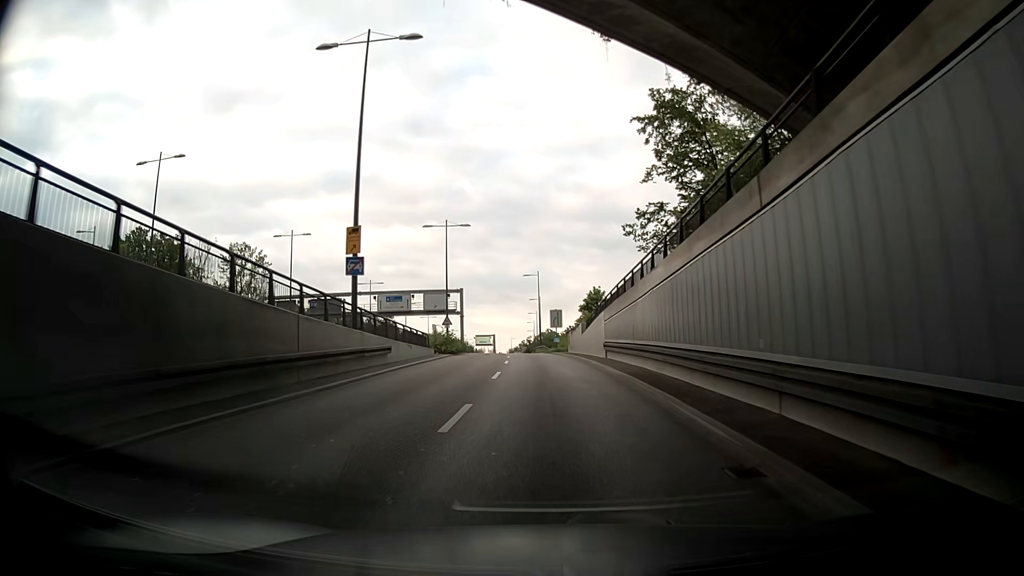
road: motorway_link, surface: asphalt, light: Day
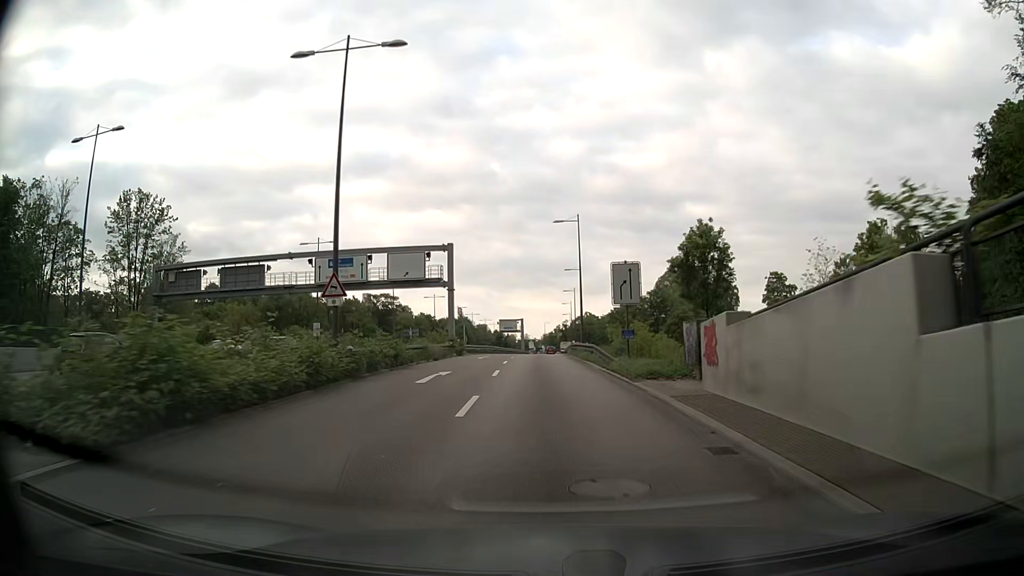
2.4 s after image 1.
(-2.5, +34.9) m; -6°
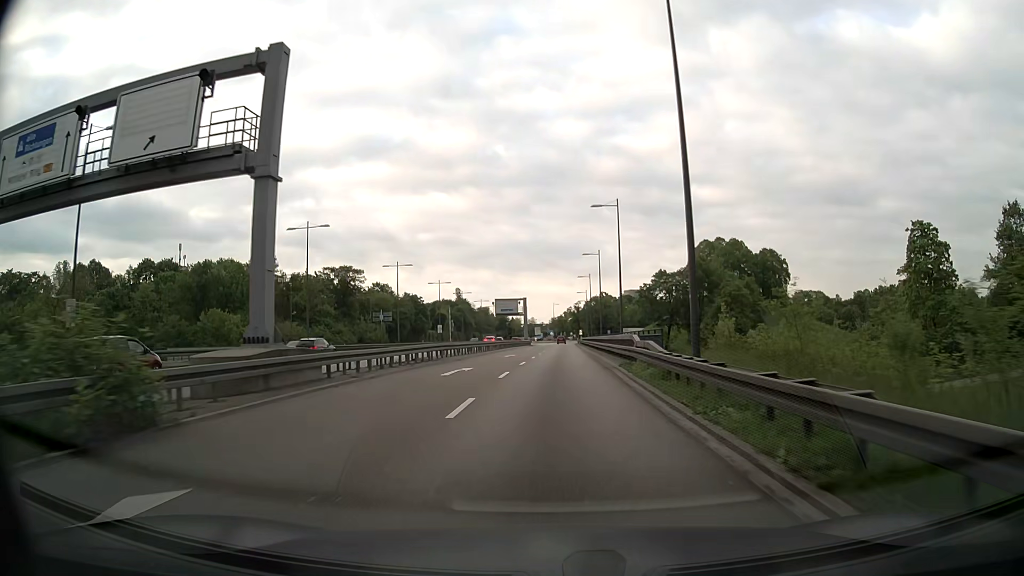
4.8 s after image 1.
(-0.5, +36.5) m; -1°
(0, +10) (0, +20) (0, +30) (+1, +40) (+1, +50) (+1, +60) (+2, +70) (+2, +80) (+2, +90) (+3, +100) m
